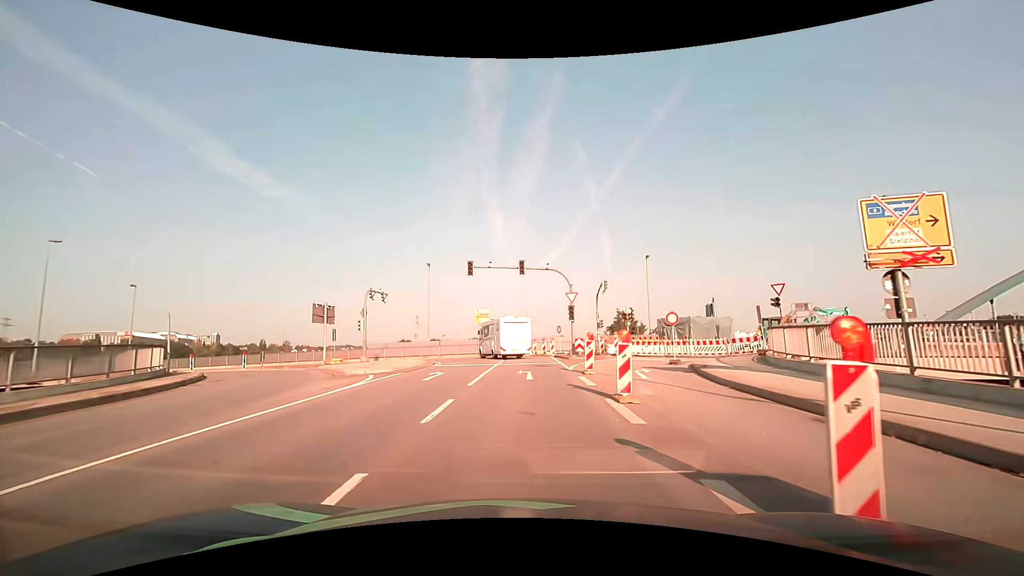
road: primary_link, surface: asphalt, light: Day
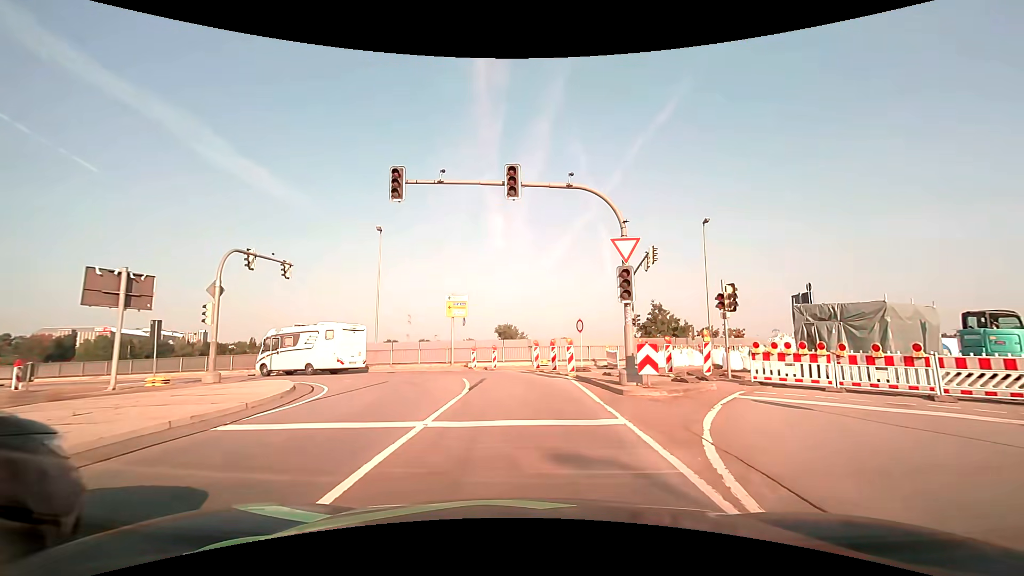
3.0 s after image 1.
(-0.1, +17.6) m; 0°
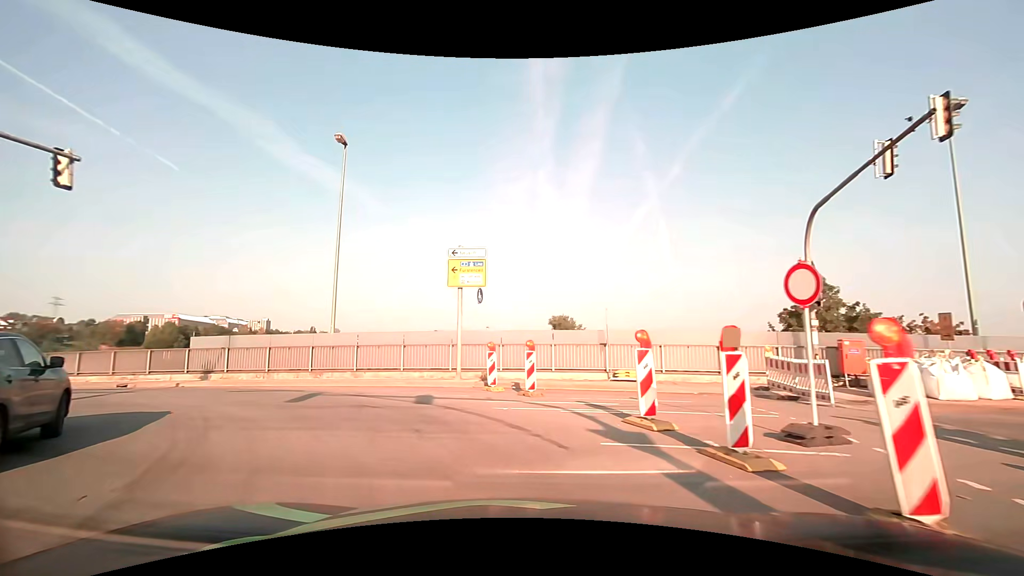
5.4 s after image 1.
(-0.5, +16.0) m; -6°
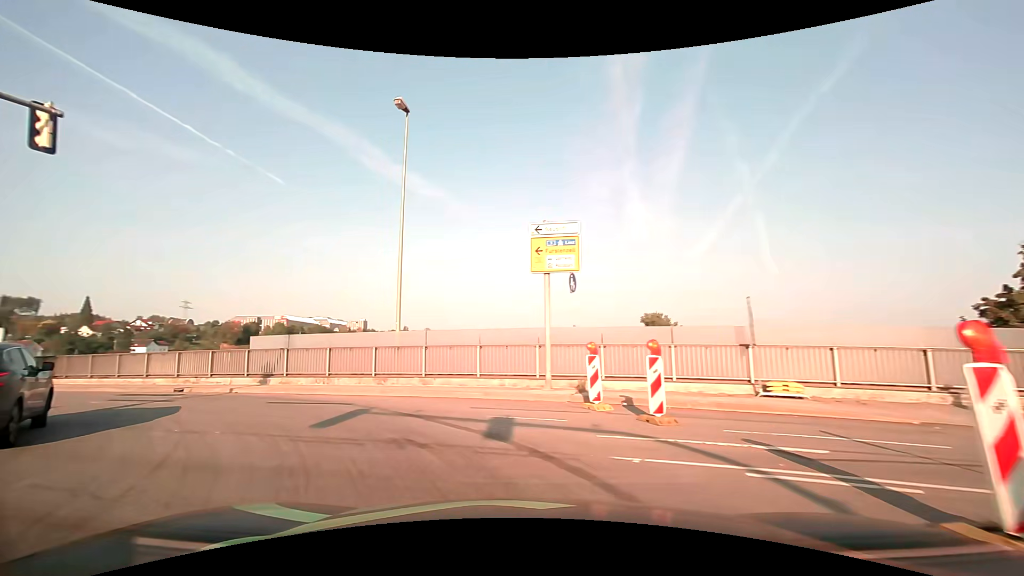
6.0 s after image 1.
(-0.4, +4.0) m; -10°
(-3, +9) (-11, +16) (-20, +20) (-29, +23) (-38, +27) (-48, +31) (-57, +35) (-66, +39) (-75, +43) (-84, +47) m
